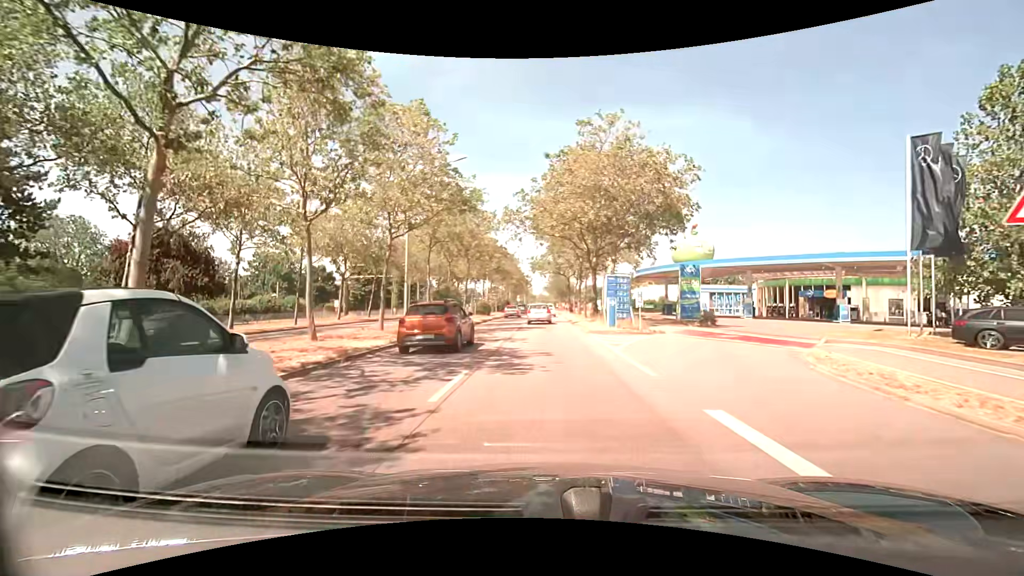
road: primary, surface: asphalt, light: Day
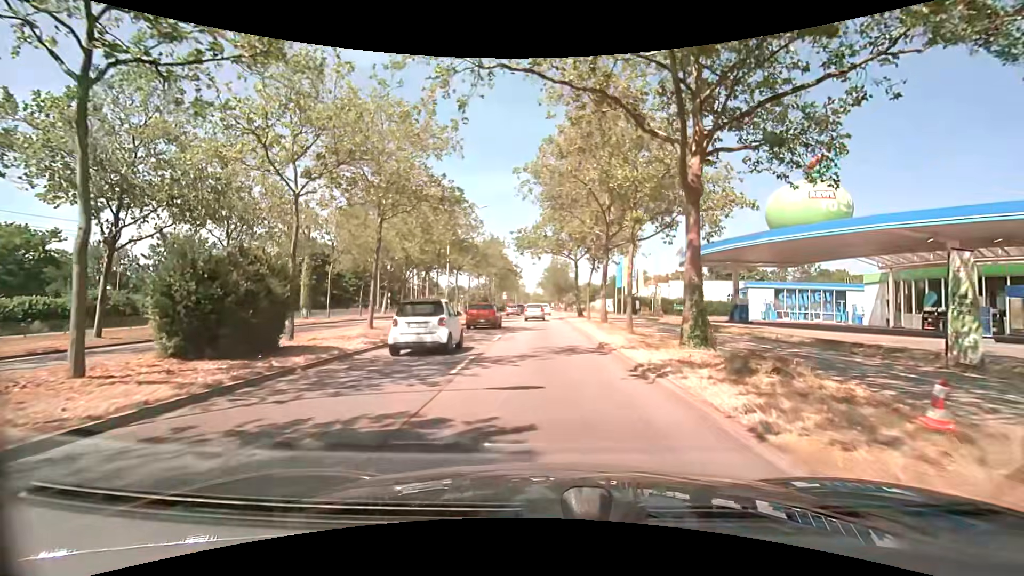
(0.0, +24.6) m; 0°
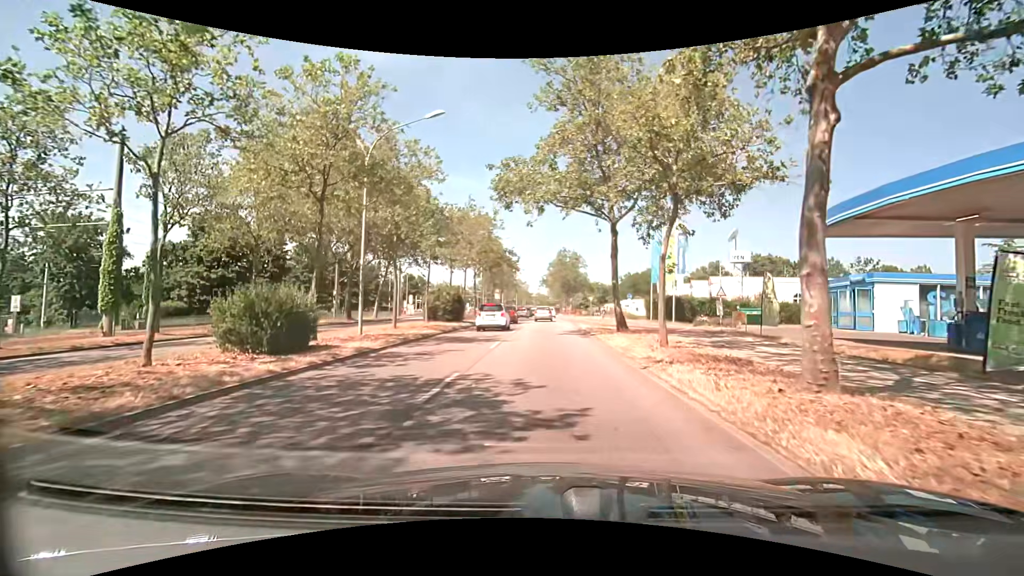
(0.0, +20.9) m; 0°
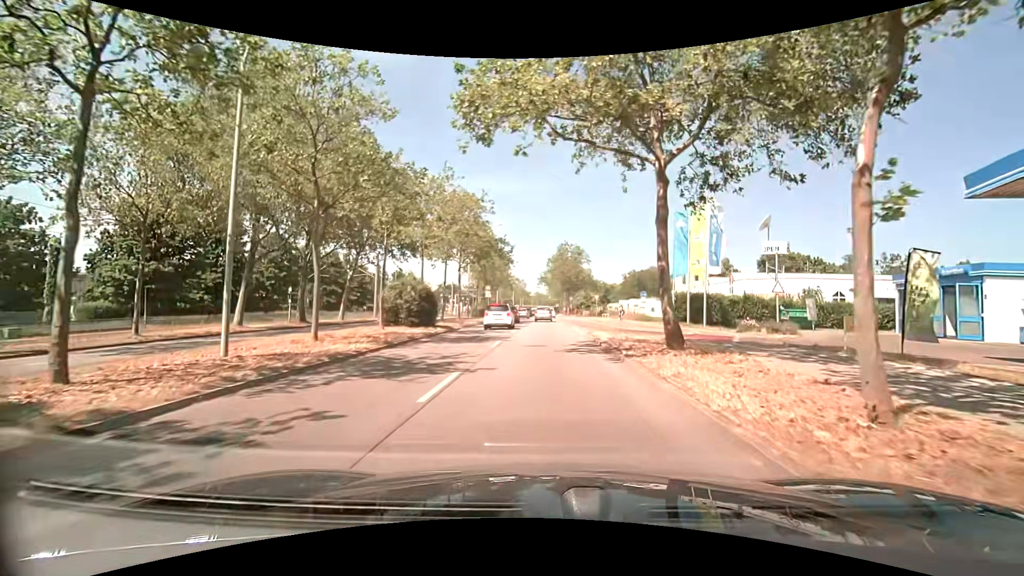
(0.0, +9.3) m; +1°
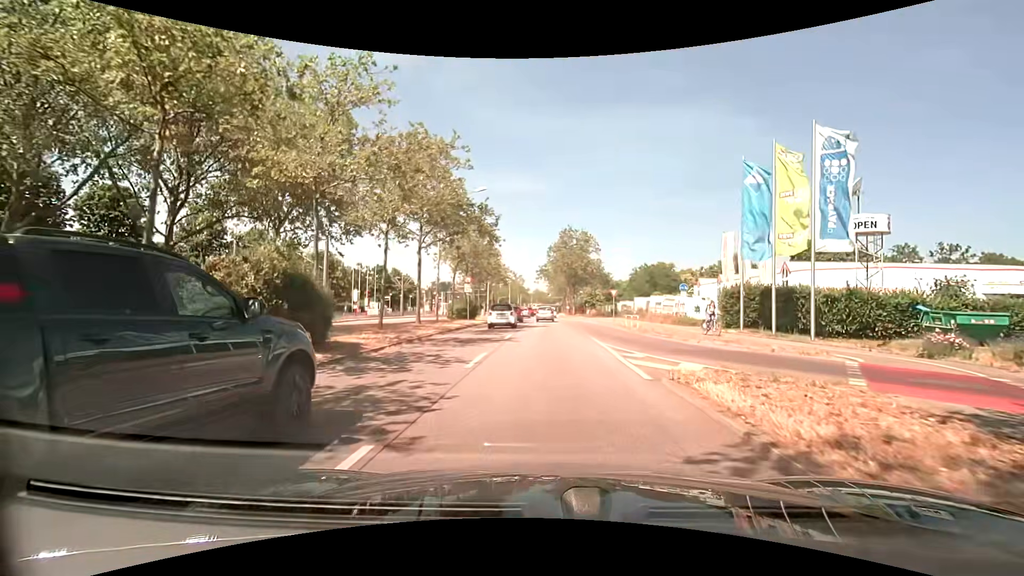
(-0.1, +14.6) m; 0°
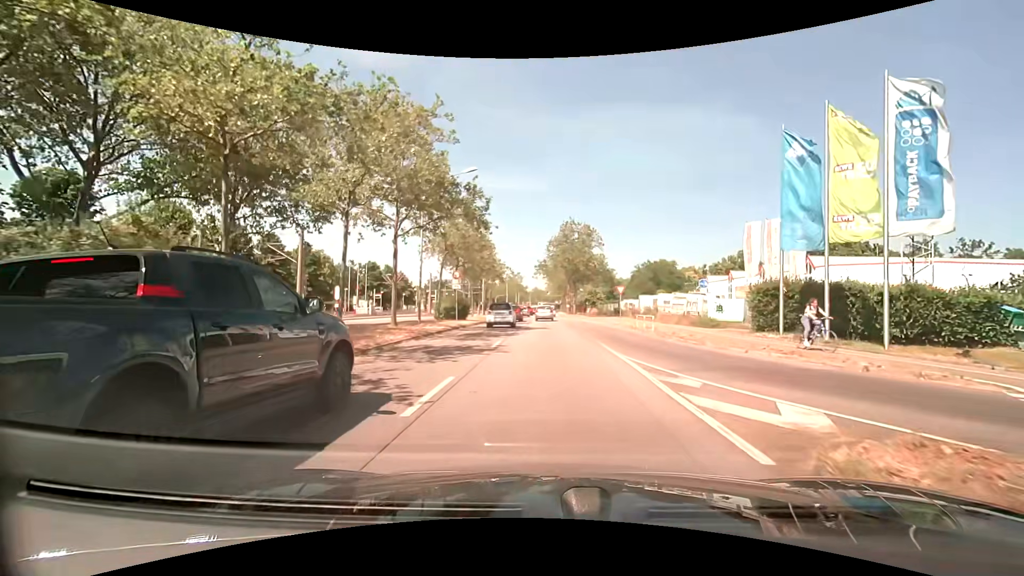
(0.0, +4.7) m; 0°
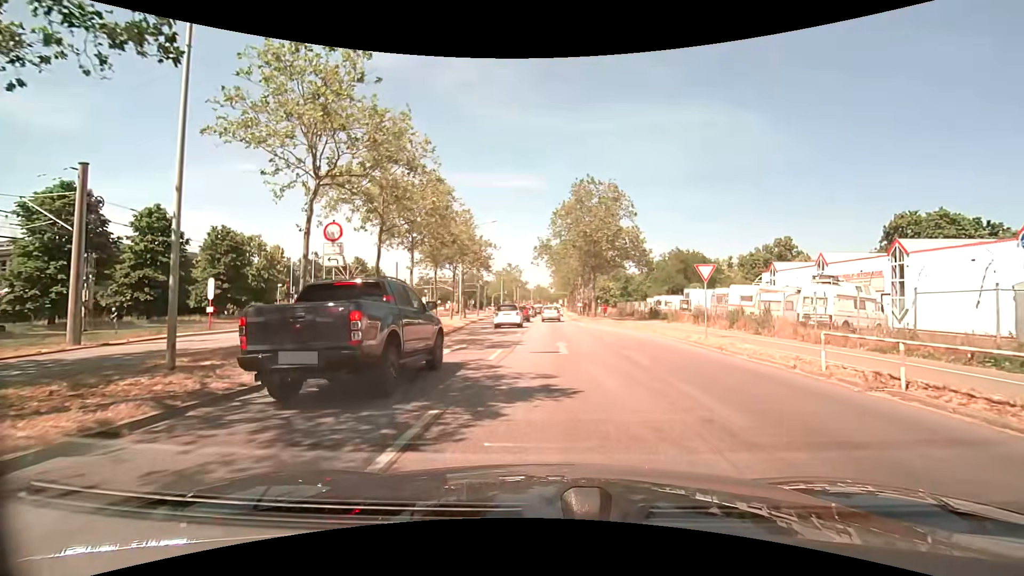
(0.0, +20.8) m; -1°
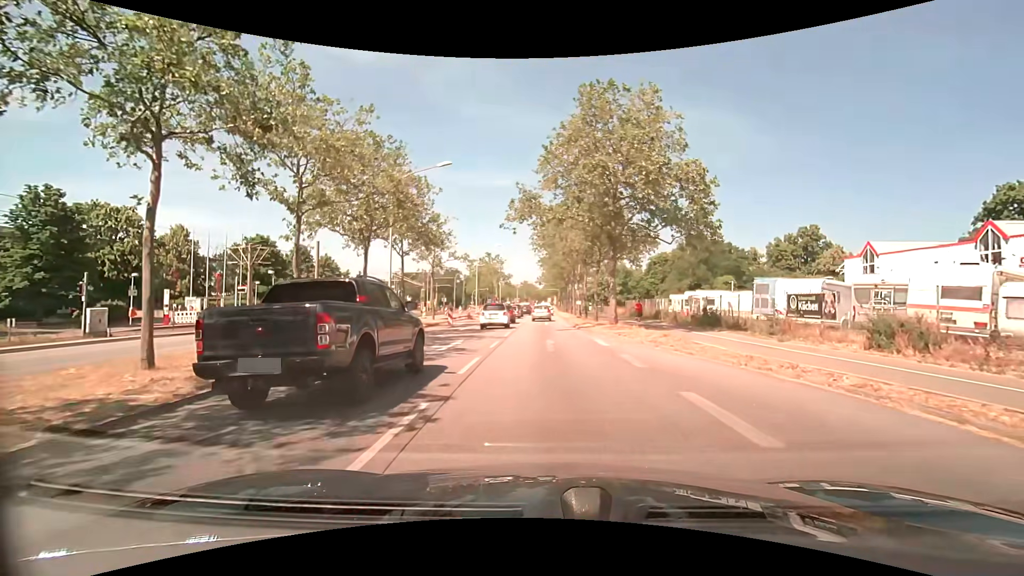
(+0.5, +19.0) m; +2°
